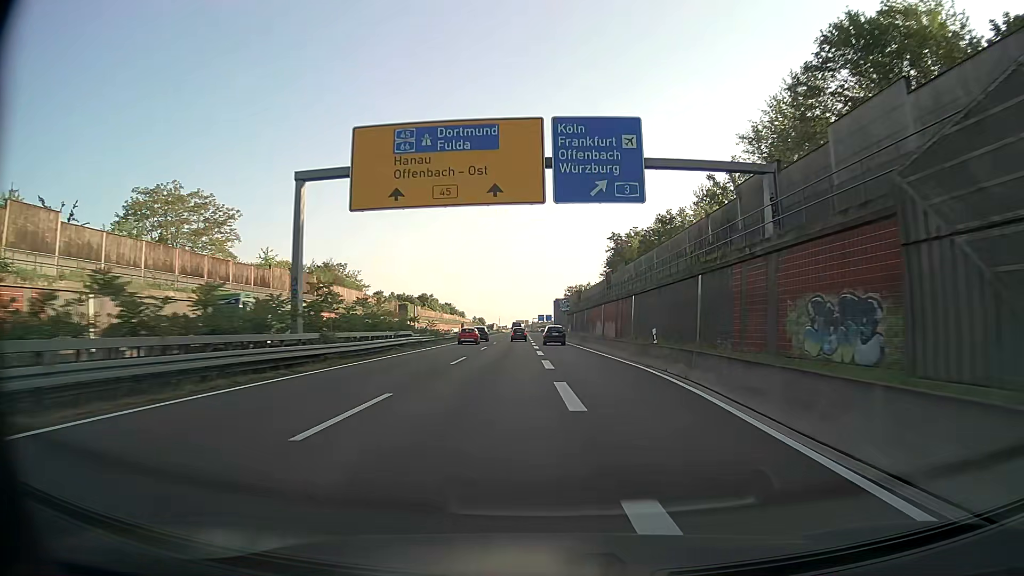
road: trunk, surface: asphalt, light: Day
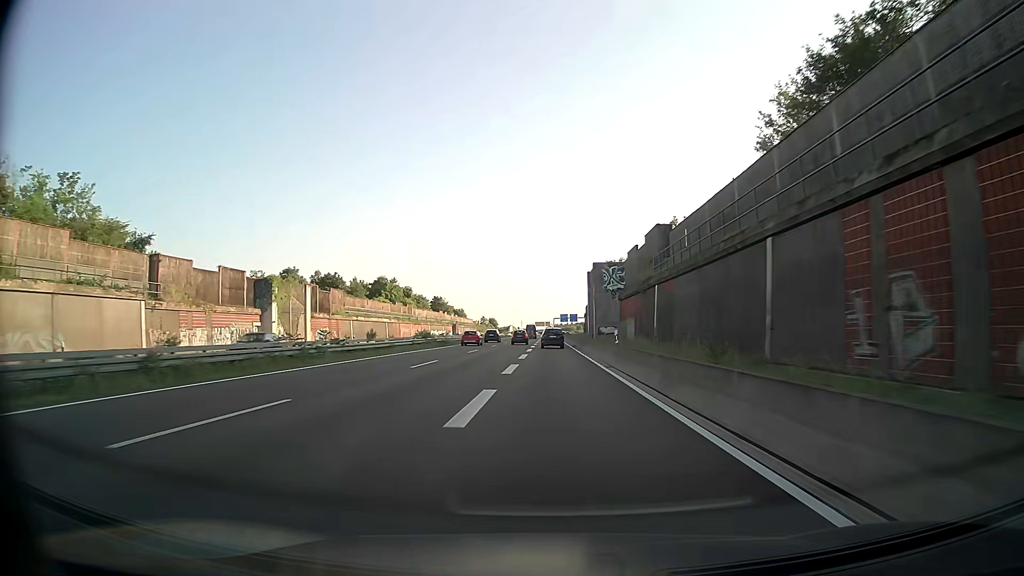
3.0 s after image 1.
(0.0, +74.0) m; -2°
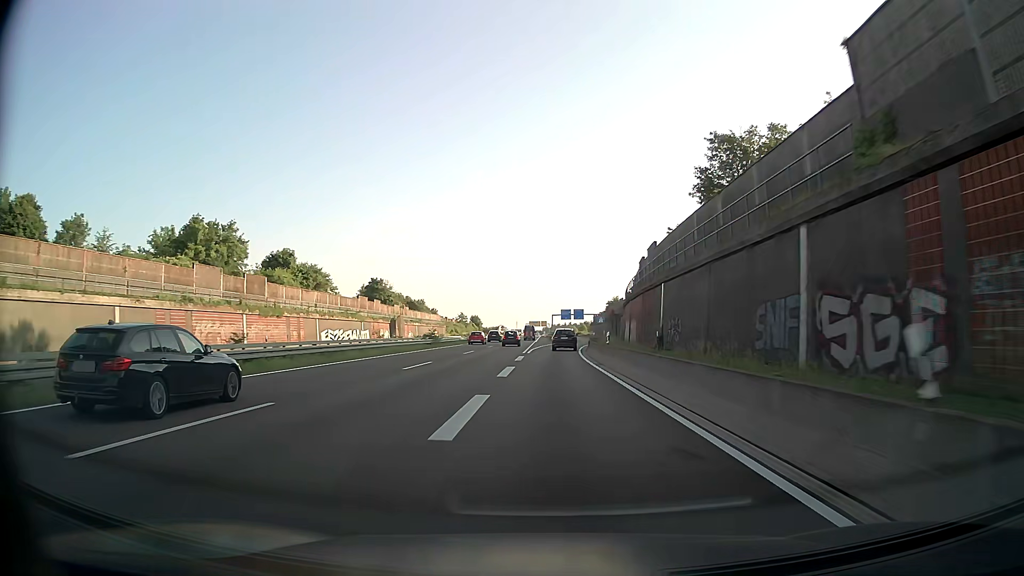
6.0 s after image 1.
(+0.1, +73.2) m; 0°
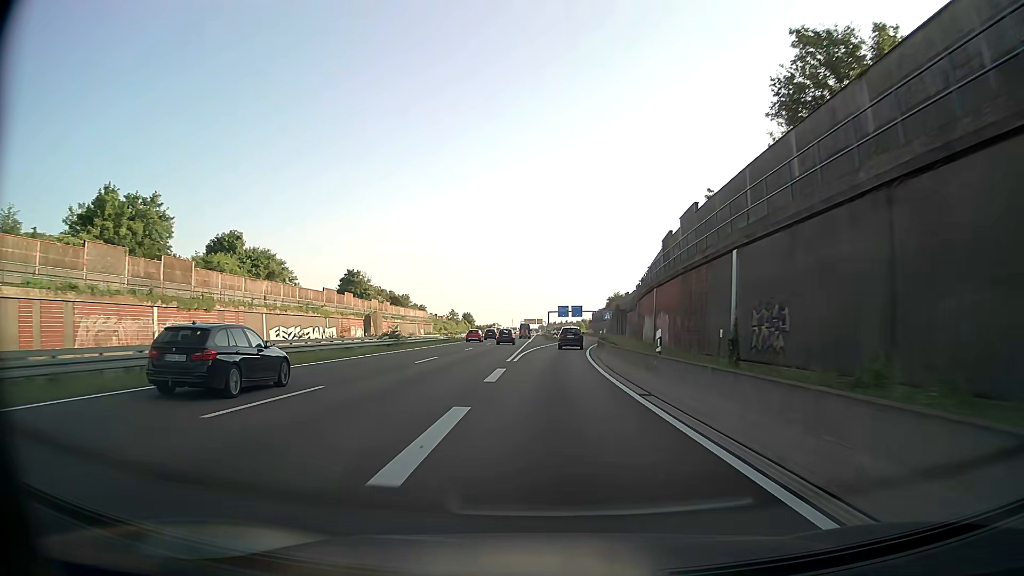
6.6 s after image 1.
(0.0, +14.5) m; 0°
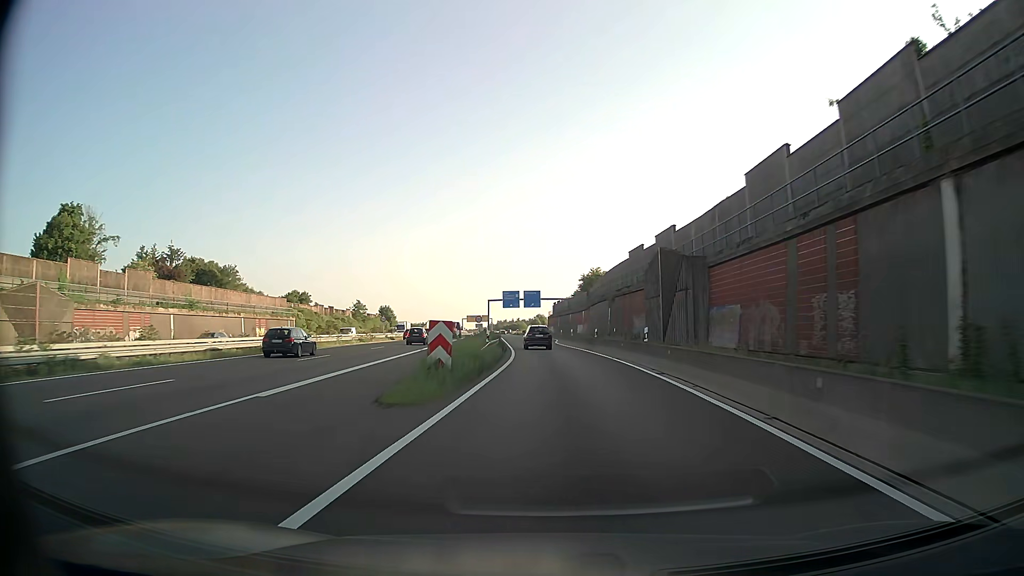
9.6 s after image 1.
(+2.7, +71.5) m; +4°
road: motorway_link
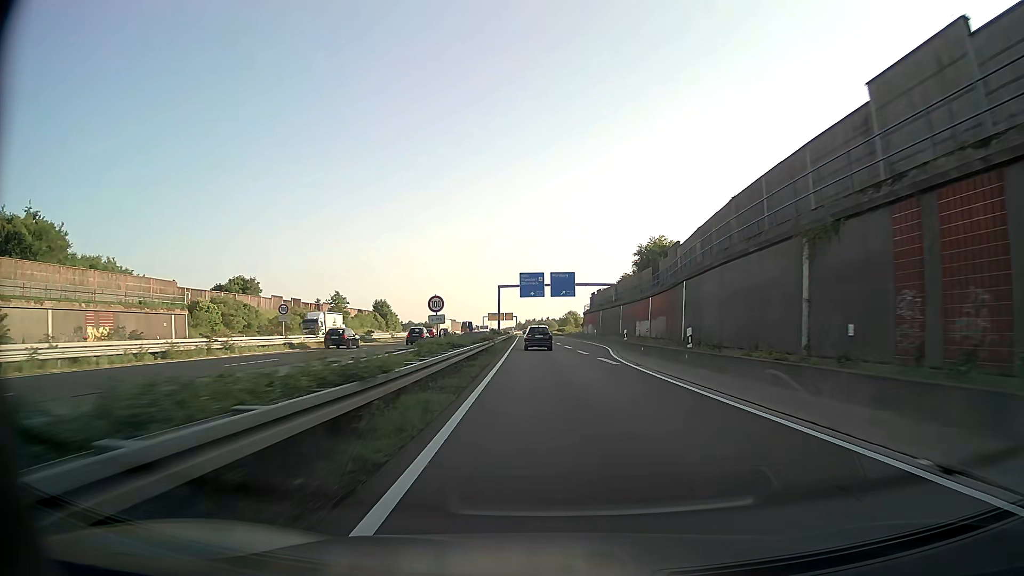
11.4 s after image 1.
(-0.8, +41.7) m; -3°
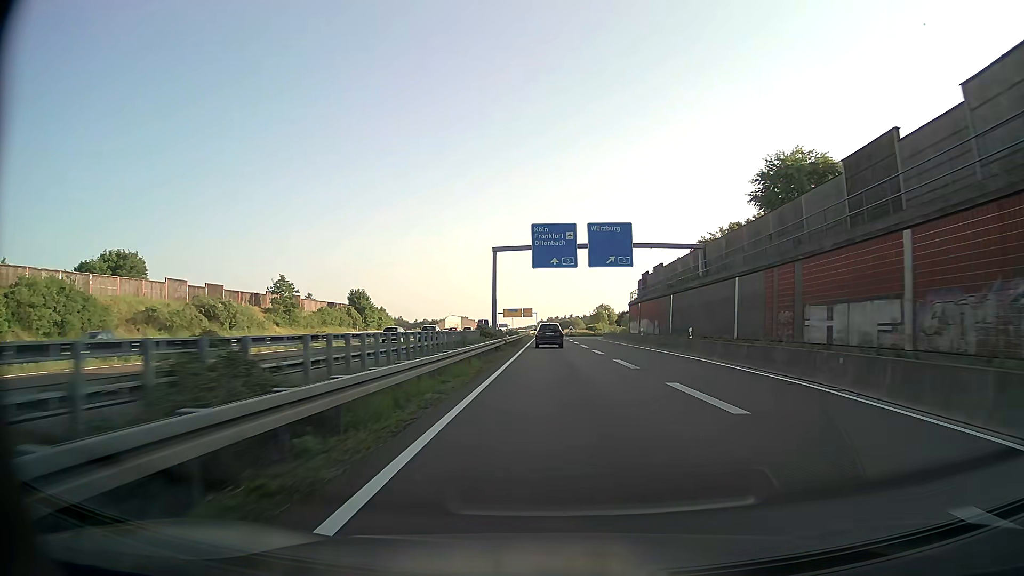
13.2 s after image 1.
(-0.8, +40.7) m; -2°
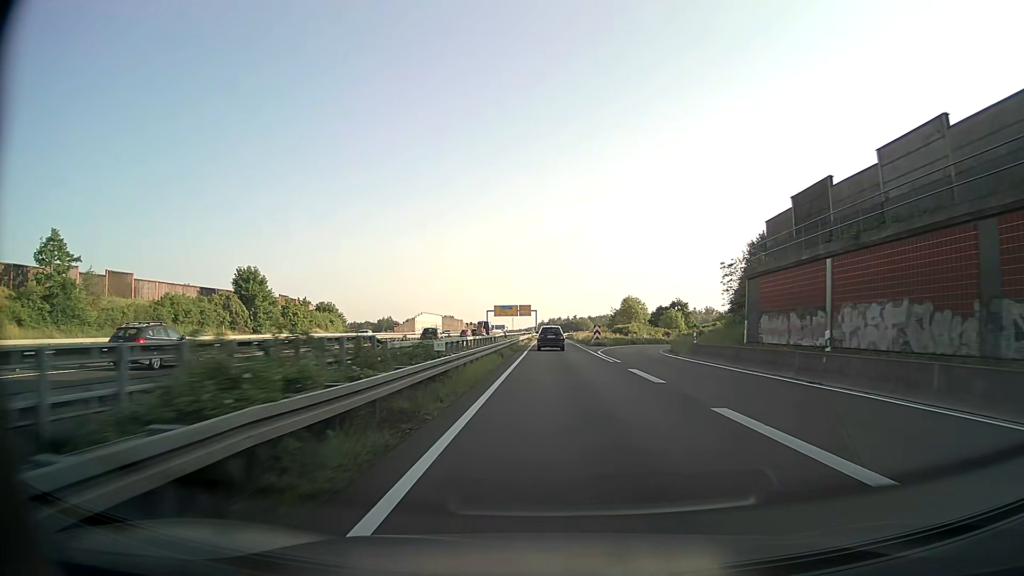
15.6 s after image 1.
(-0.2, +52.8) m; 0°
(0, +10) (0, +20) (0, +30) (0, +40) (0, +50) (0, +60) (0, +70) (0, +80) (0, +90) (0, +100) m
